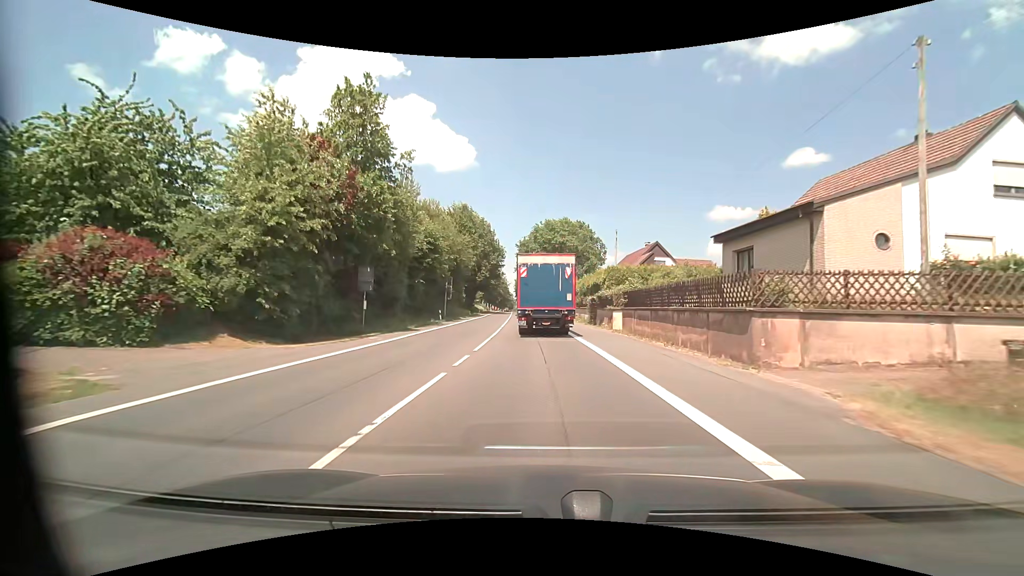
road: primary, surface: asphalt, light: Day
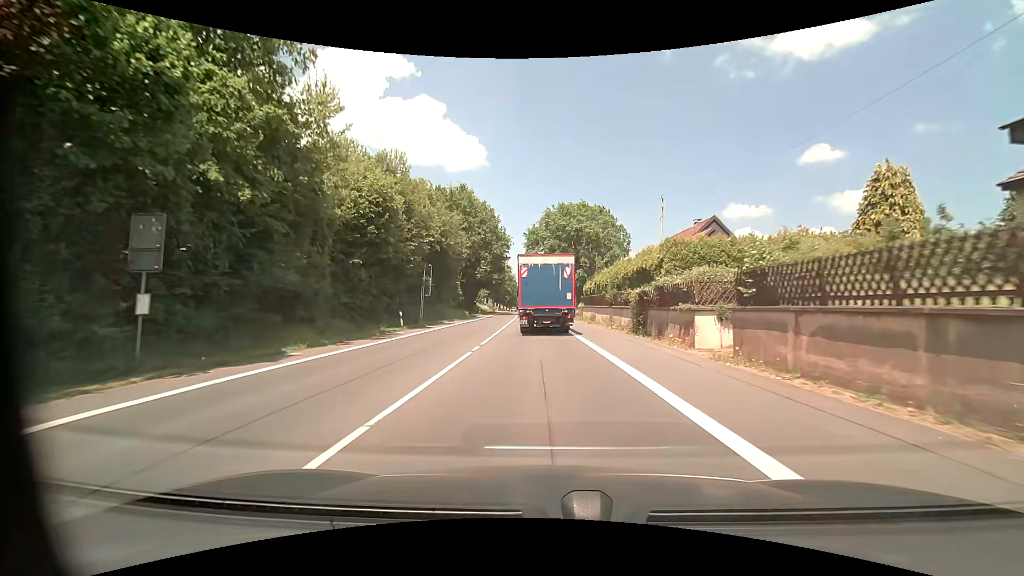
(-0.2, +16.0) m; -1°
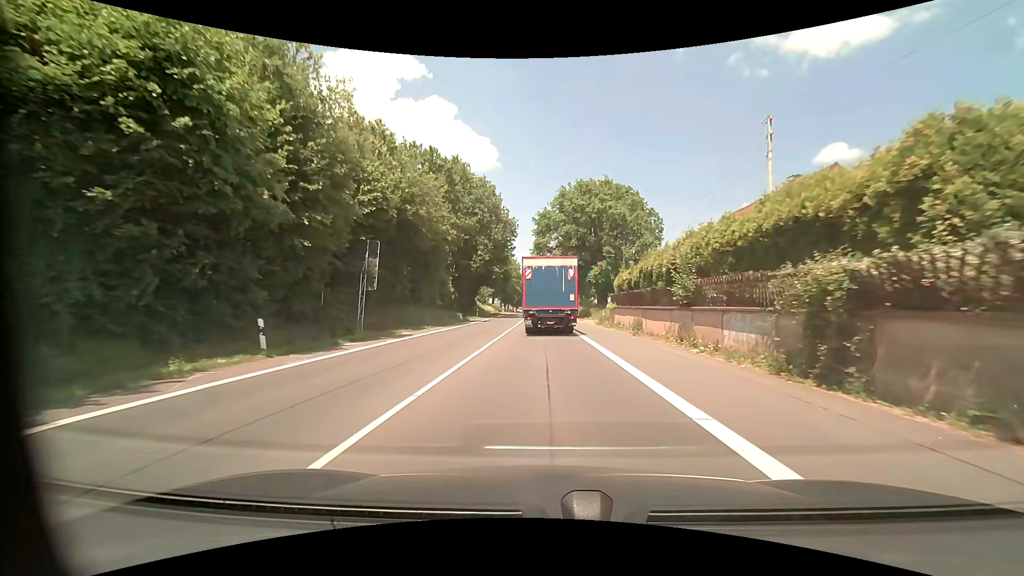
(-0.2, +16.1) m; -1°
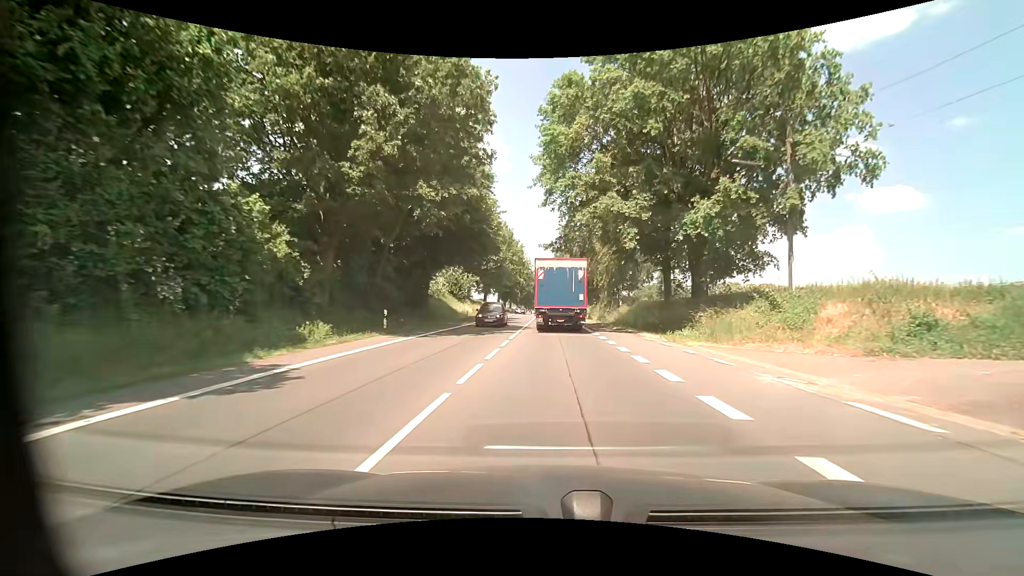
(-0.6, +40.9) m; -1°
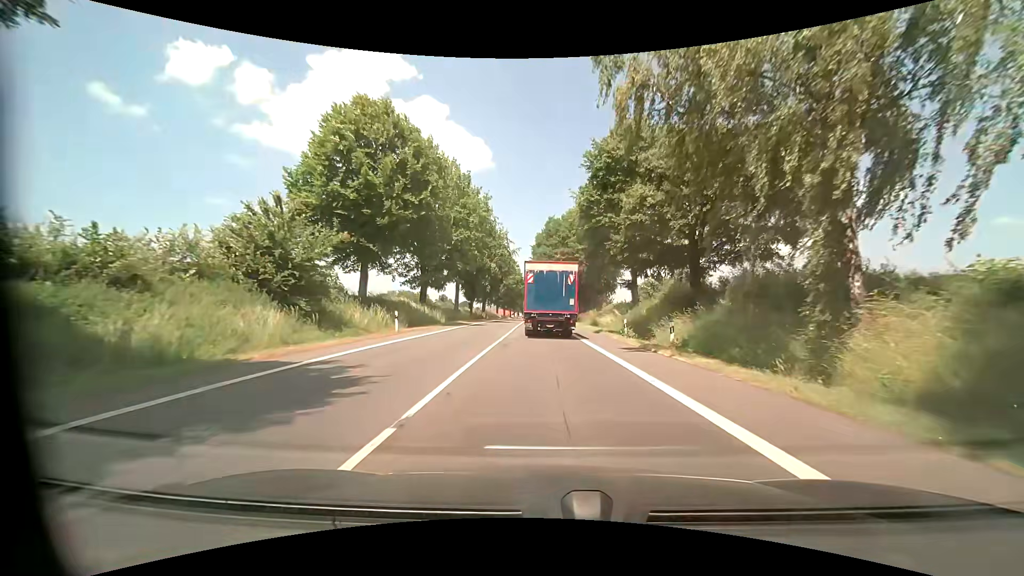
(+0.4, +44.5) m; +1°
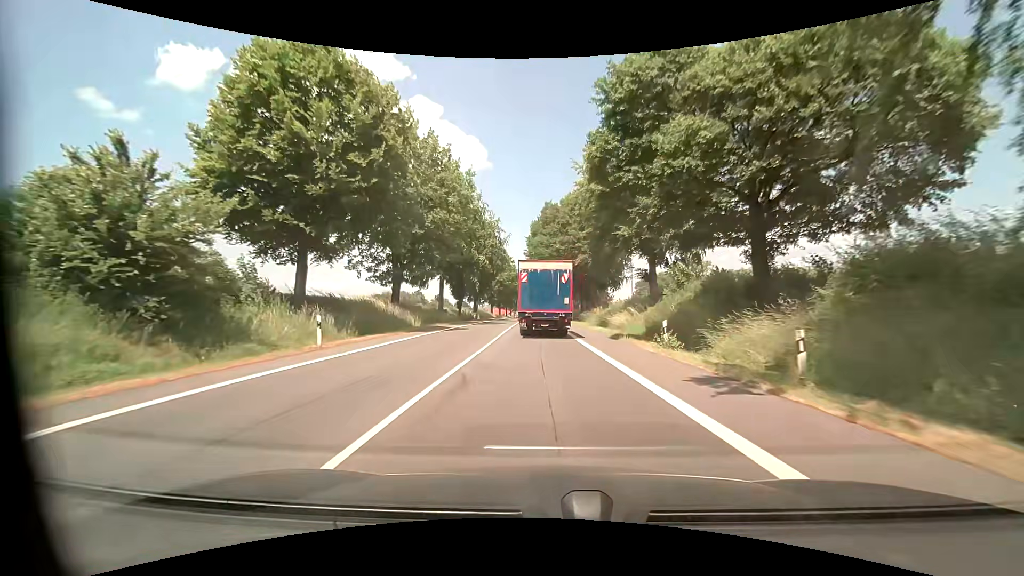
(0.0, +9.3) m; 0°
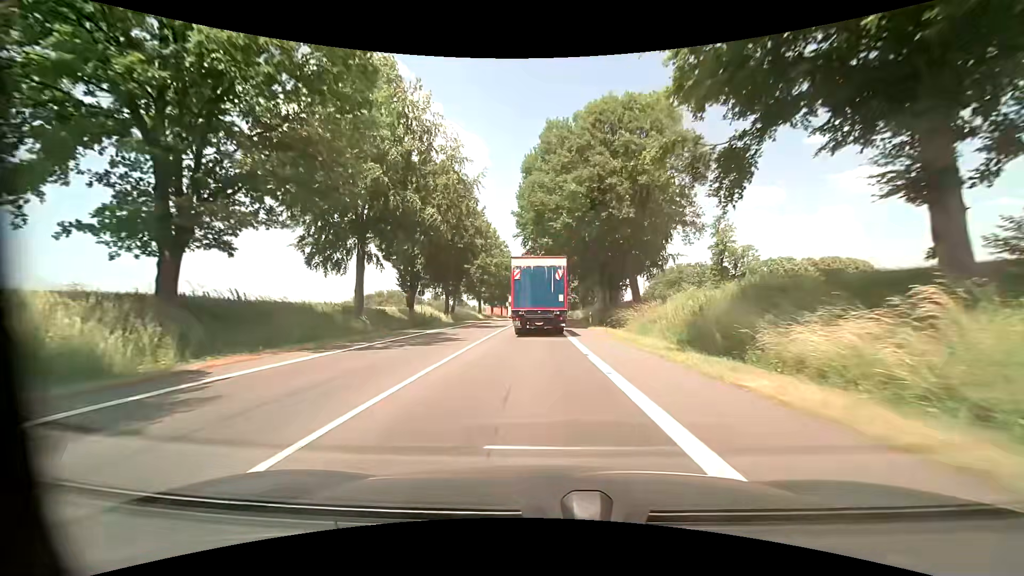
(+0.1, +27.9) m; 0°
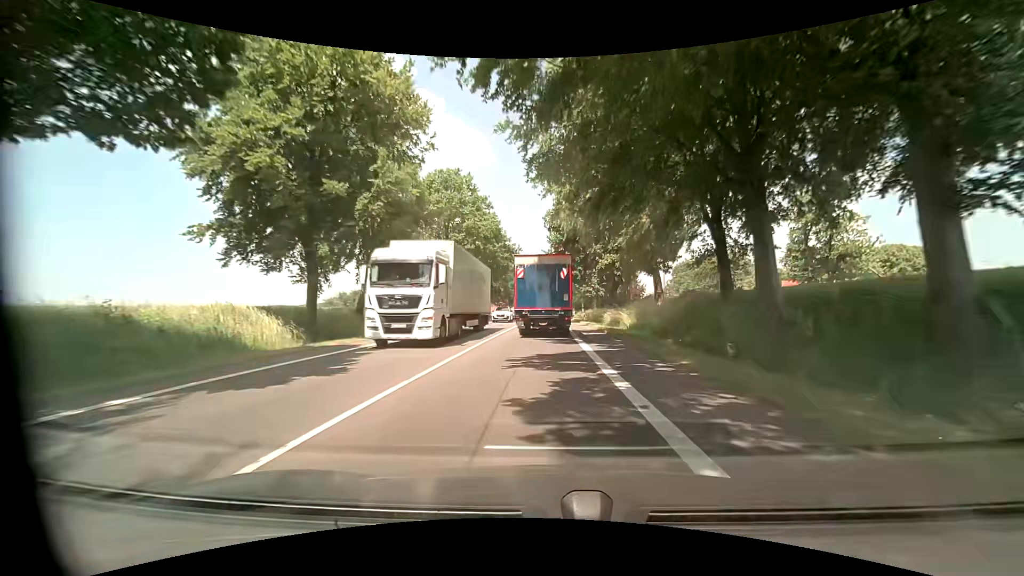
(-0.6, +37.5) m; -1°
(0, +10) (0, +20) (0, +30) (0, +40) (0, +50) (0, +60) (0, +70) (+1, +80) (+1, +90) (+1, +100) m
